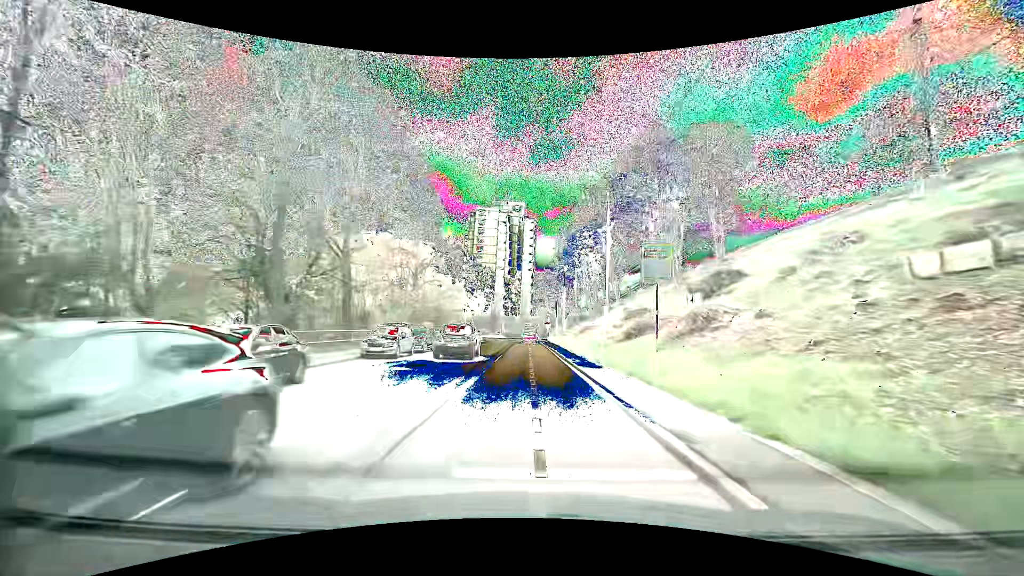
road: secondary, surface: asphalt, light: Day
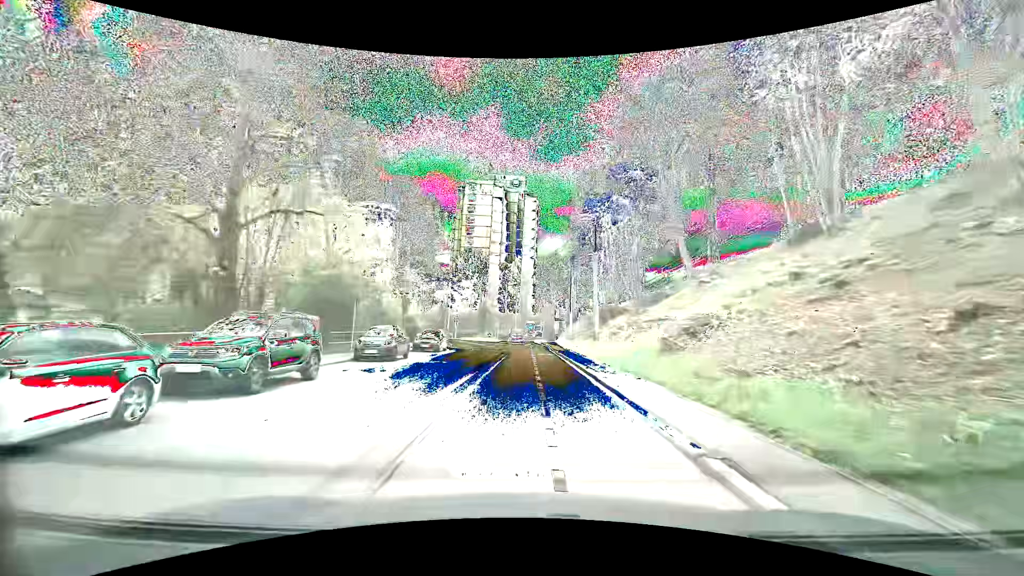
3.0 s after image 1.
(+0.3, +29.0) m; 0°
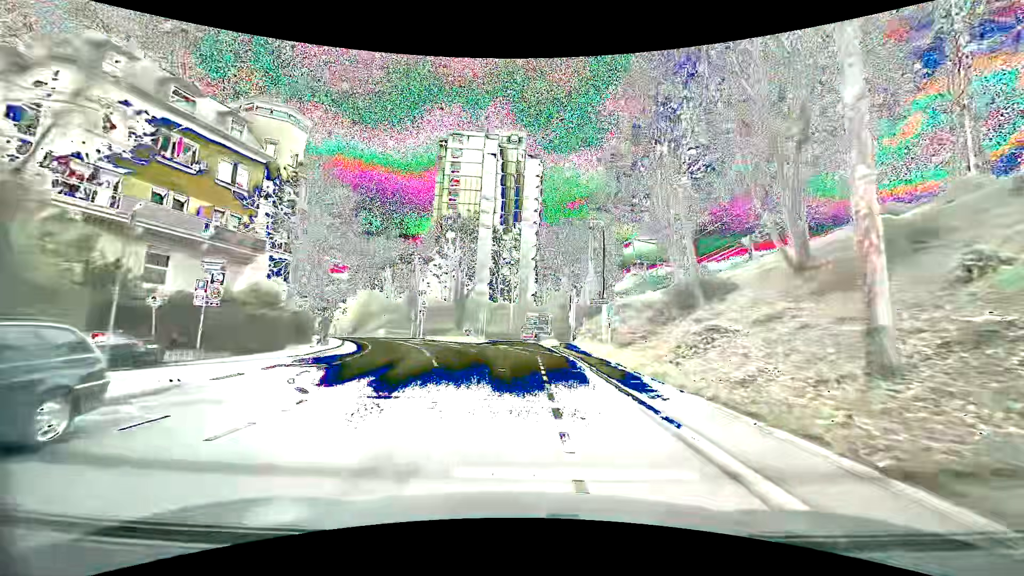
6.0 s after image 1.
(+0.1, +28.5) m; 0°
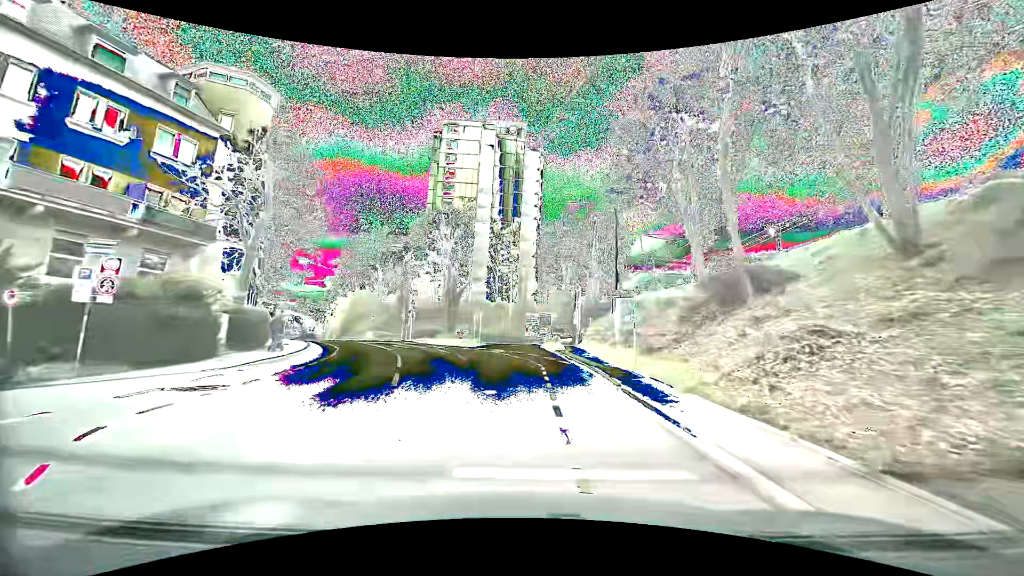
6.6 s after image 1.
(0.0, +5.6) m; +1°
